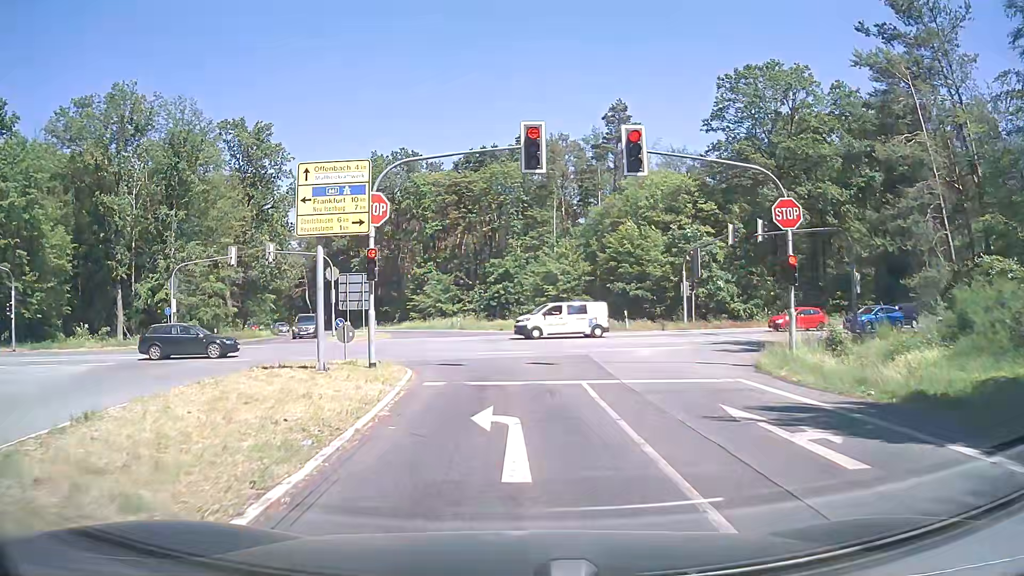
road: secondary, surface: asphalt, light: Day
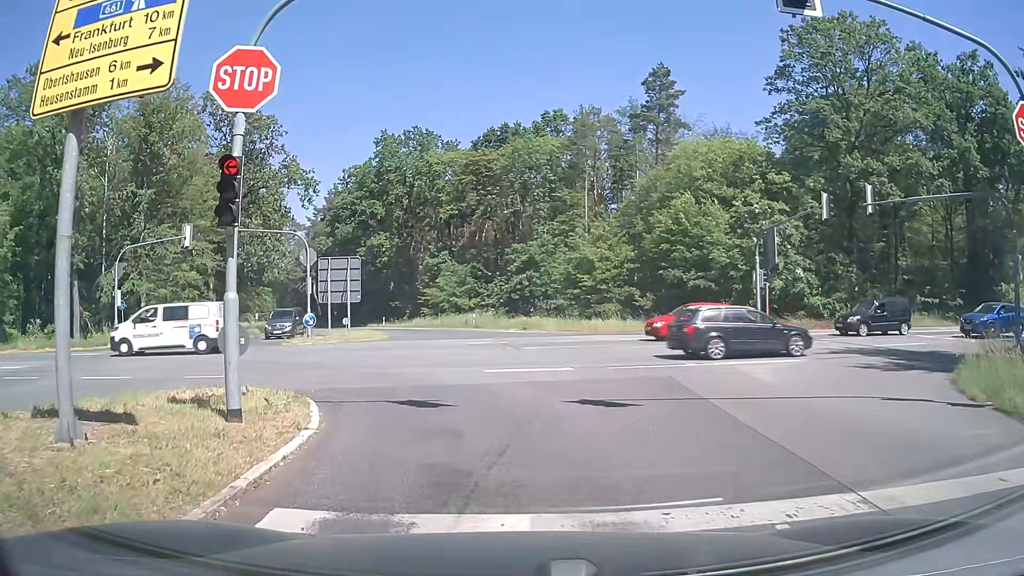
(-0.1, +9.5) m; -3°
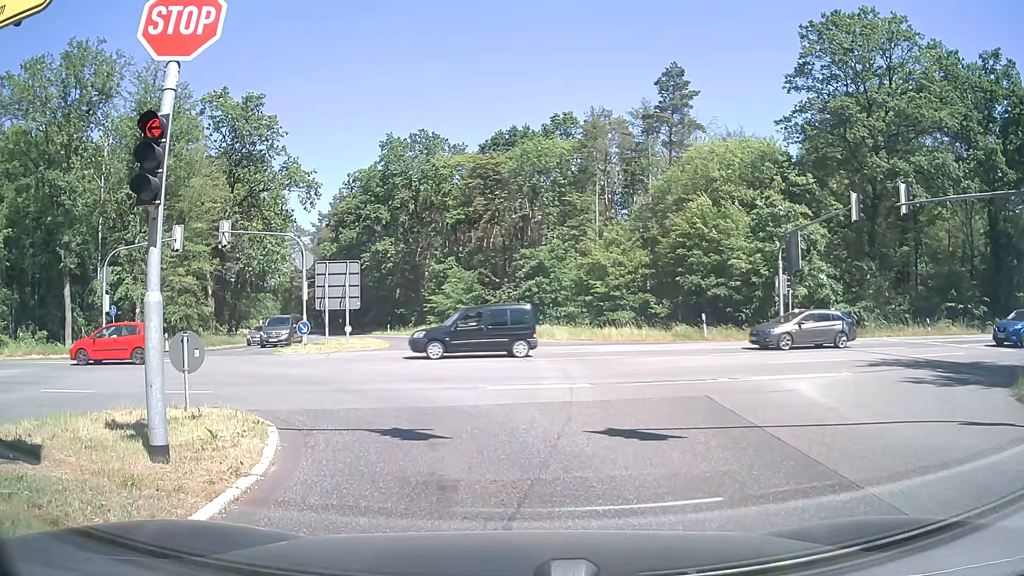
(0.0, +1.9) m; -2°
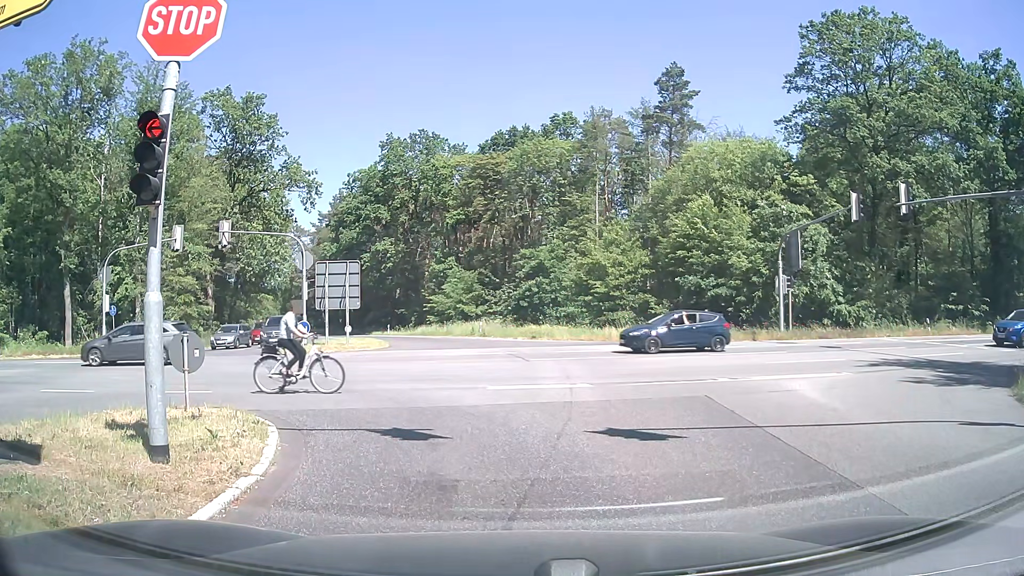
(0.0, 0.0) m; 0°
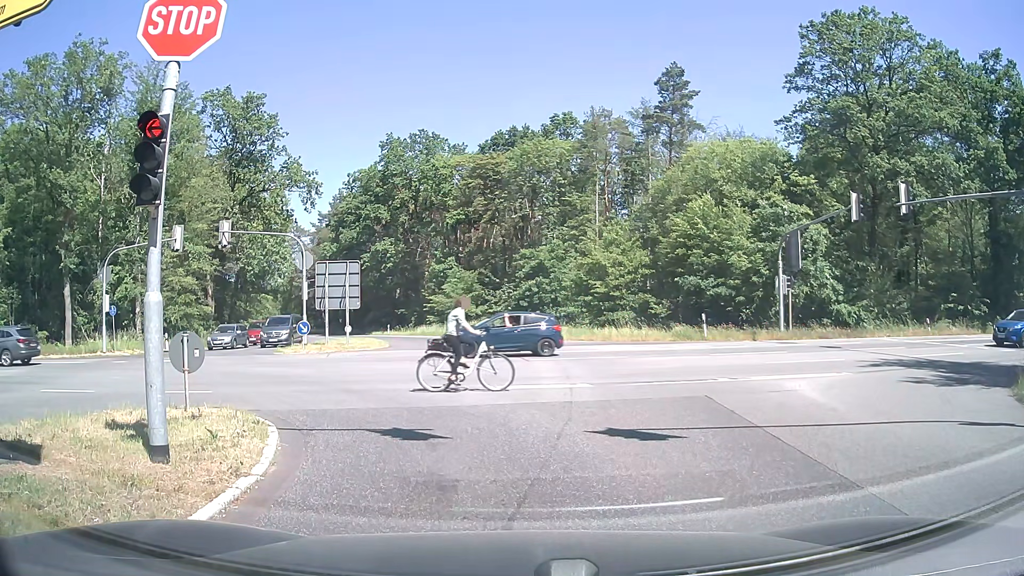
(0.0, 0.0) m; 0°
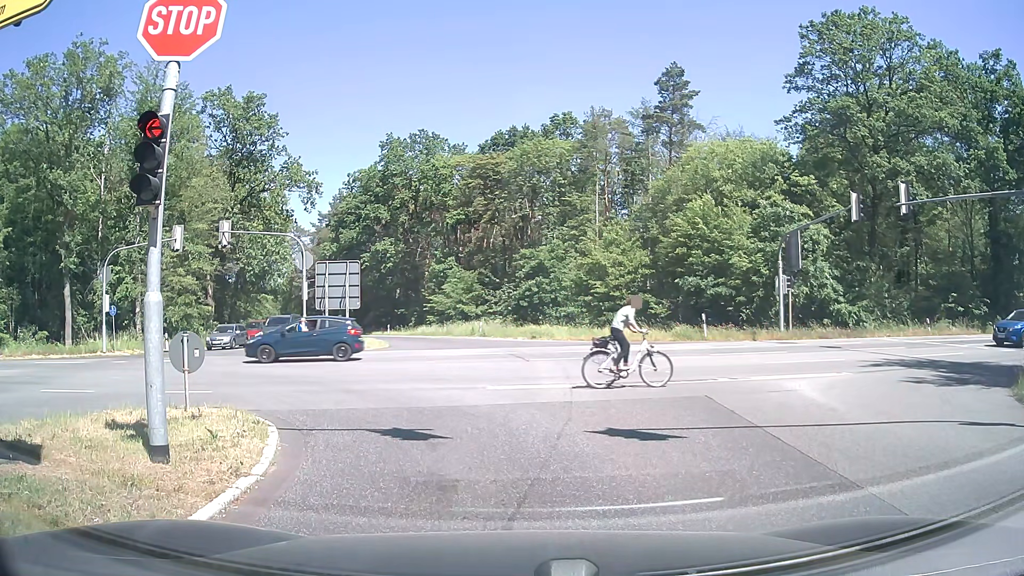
(0.0, 0.0) m; 0°
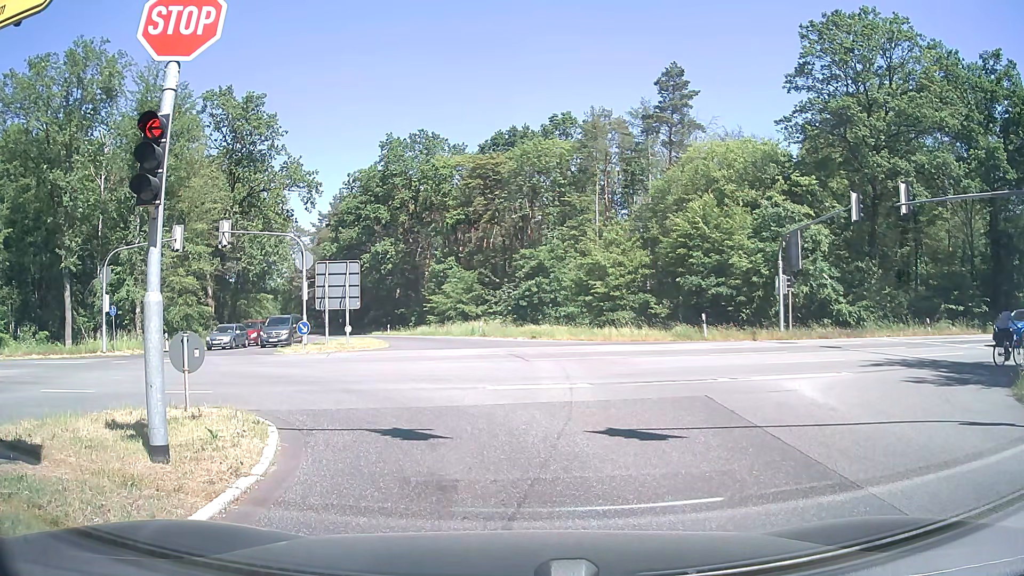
(0.0, 0.0) m; 0°
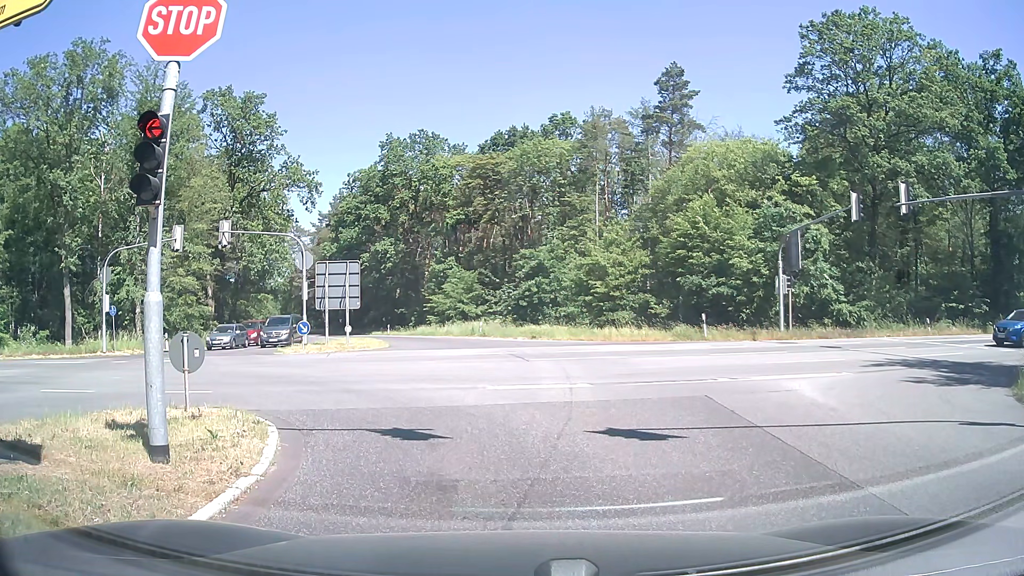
(0.0, 0.0) m; 0°
(0, +10) (-5, +18) (-14, +23) (-24, +23) (-34, +22) (-44, +20) (-54, +18) (-64, +16) (-73, +15) (-83, +13) m
